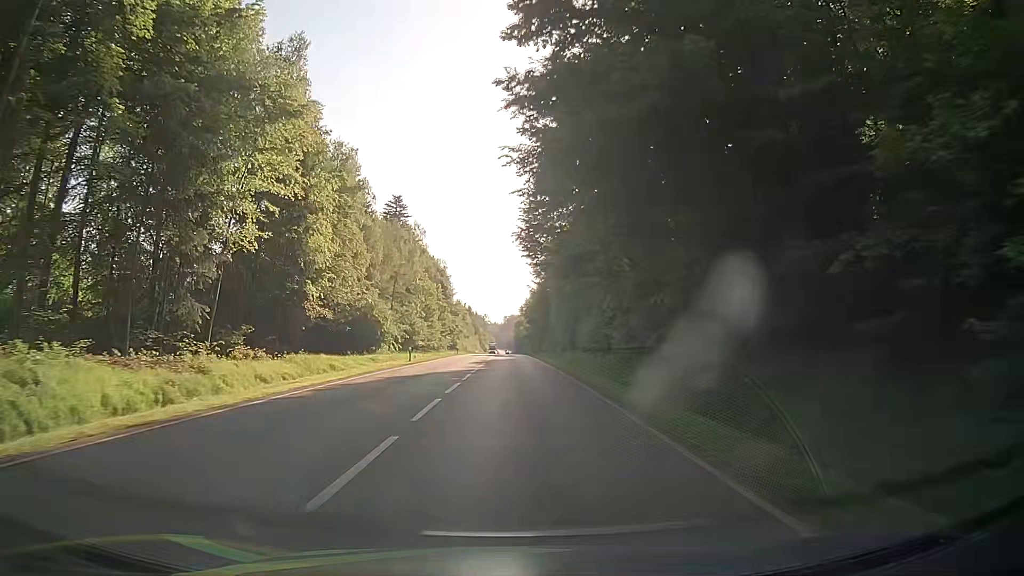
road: secondary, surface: asphalt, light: Day
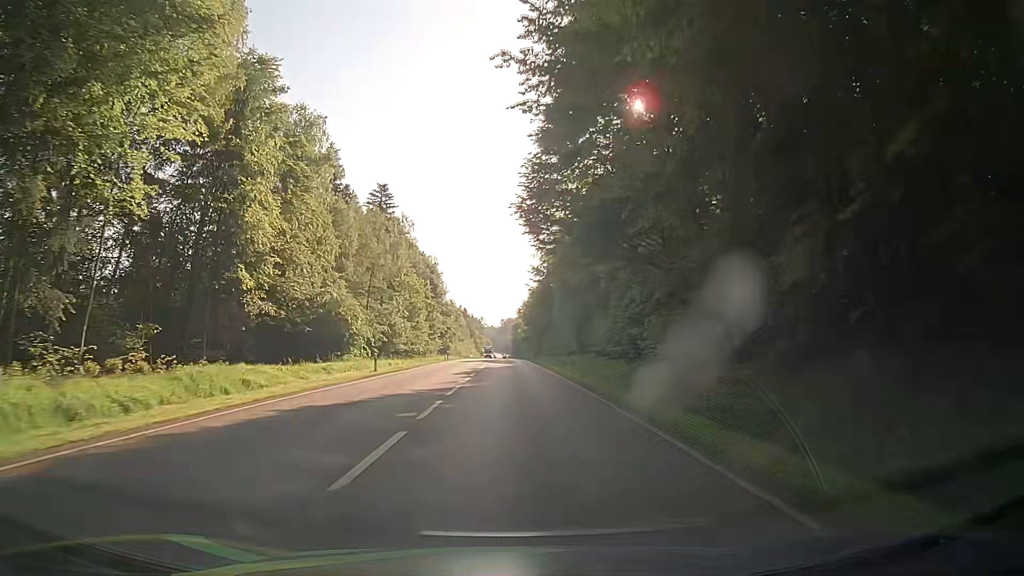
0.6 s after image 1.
(+0.1, +11.3) m; 0°
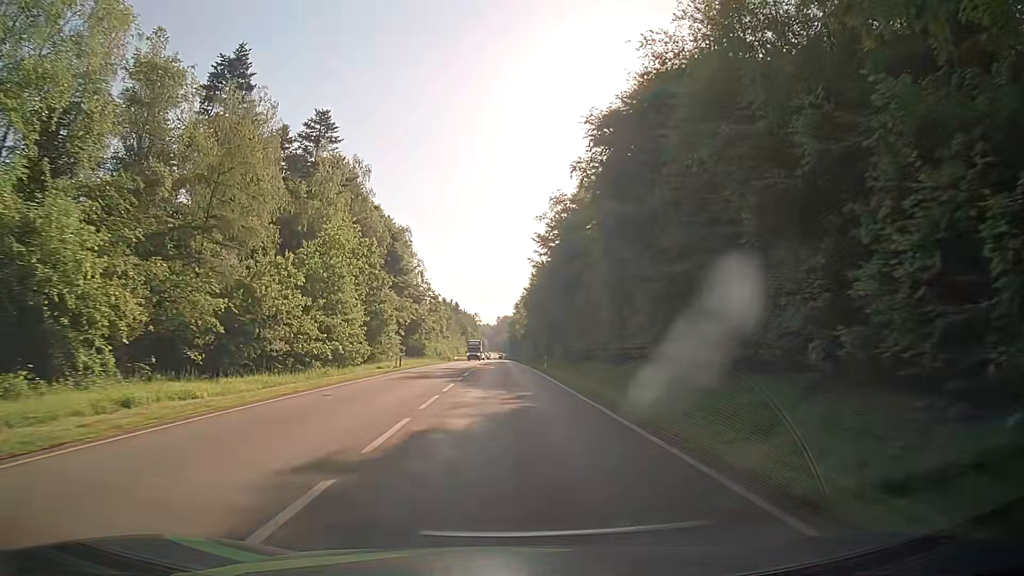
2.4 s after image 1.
(+0.8, +34.1) m; +2°
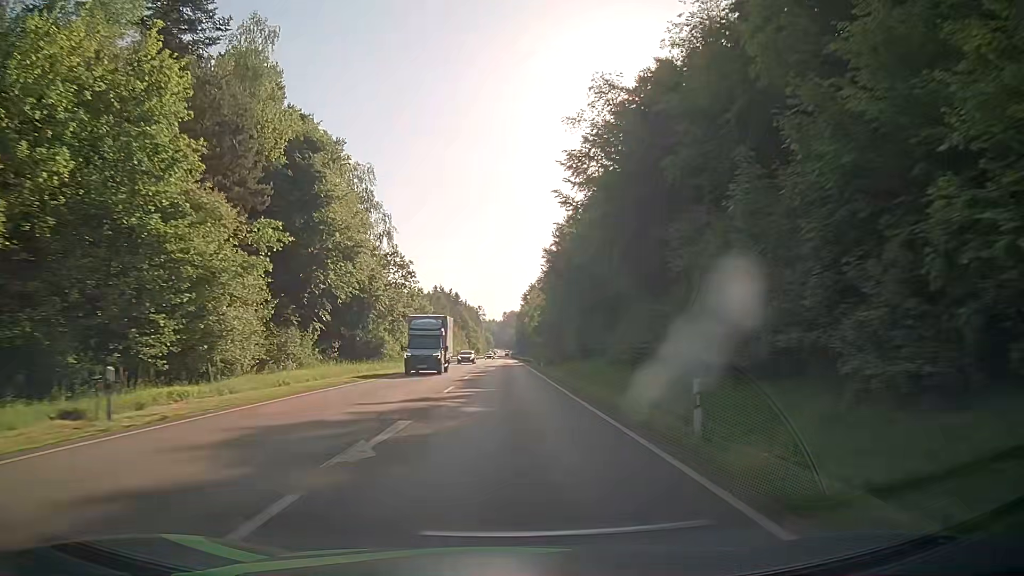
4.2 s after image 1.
(-0.2, +36.4) m; 0°
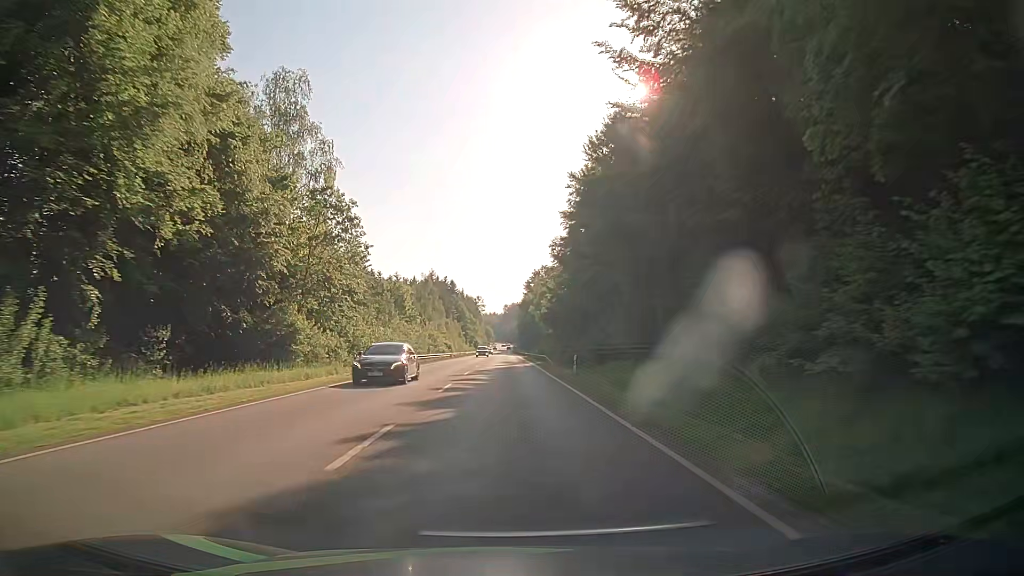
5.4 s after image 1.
(-0.2, +25.6) m; -1°
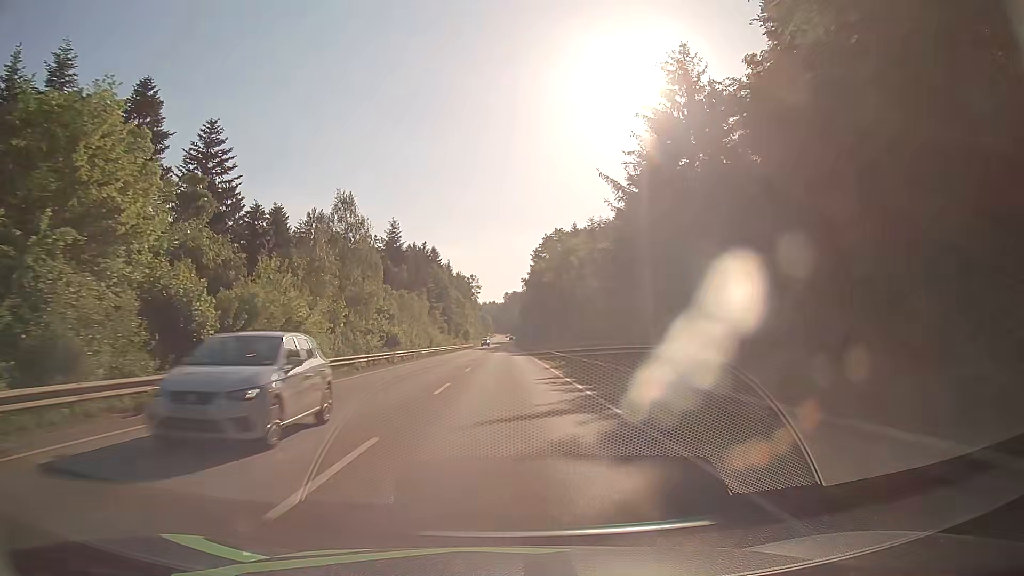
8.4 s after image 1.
(+0.2, +62.3) m; 0°
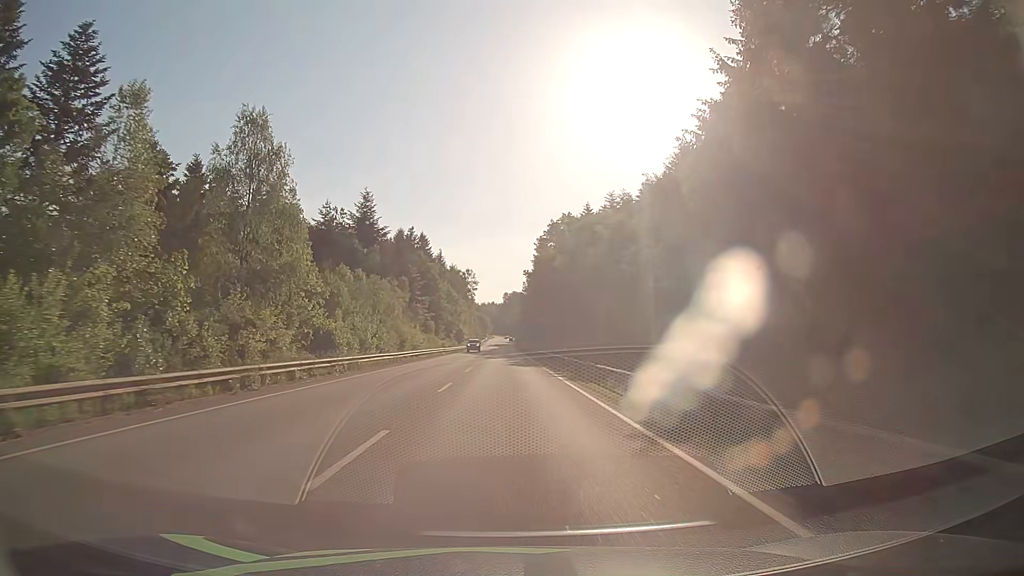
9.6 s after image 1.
(-0.1, +23.2) m; 0°
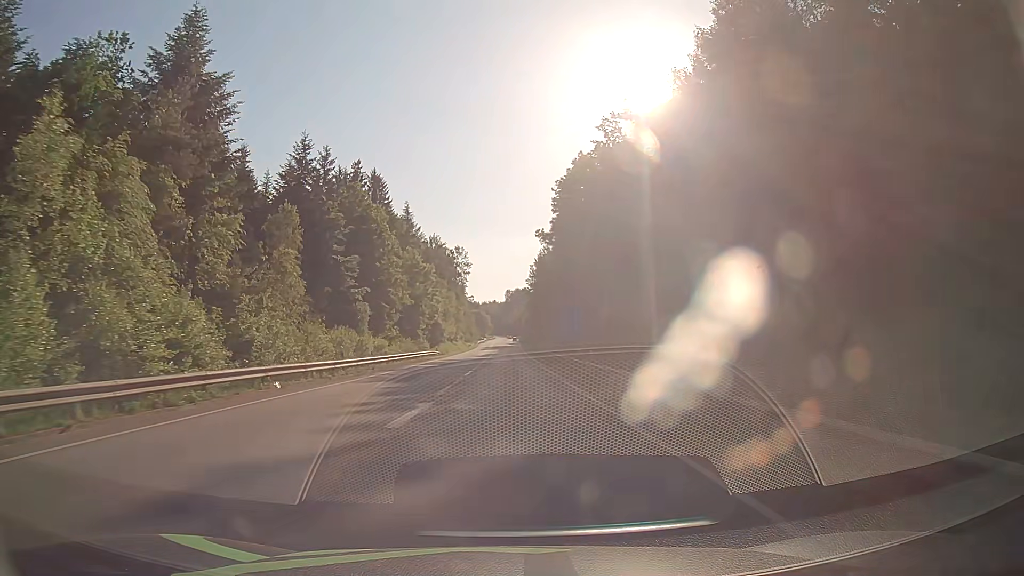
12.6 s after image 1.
(+0.1, +55.9) m; 0°
(0, +10) (0, +20) (0, +30) (0, +40) (0, +50) (0, +60) (0, +70) (0, +80) (0, +90) (0, +100) m
